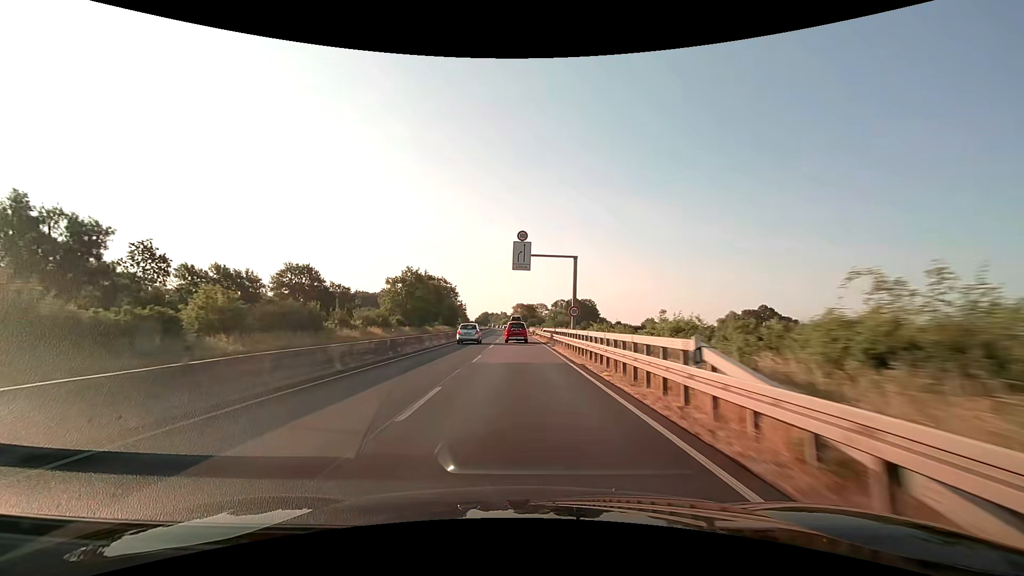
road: trunk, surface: asphalt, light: Day
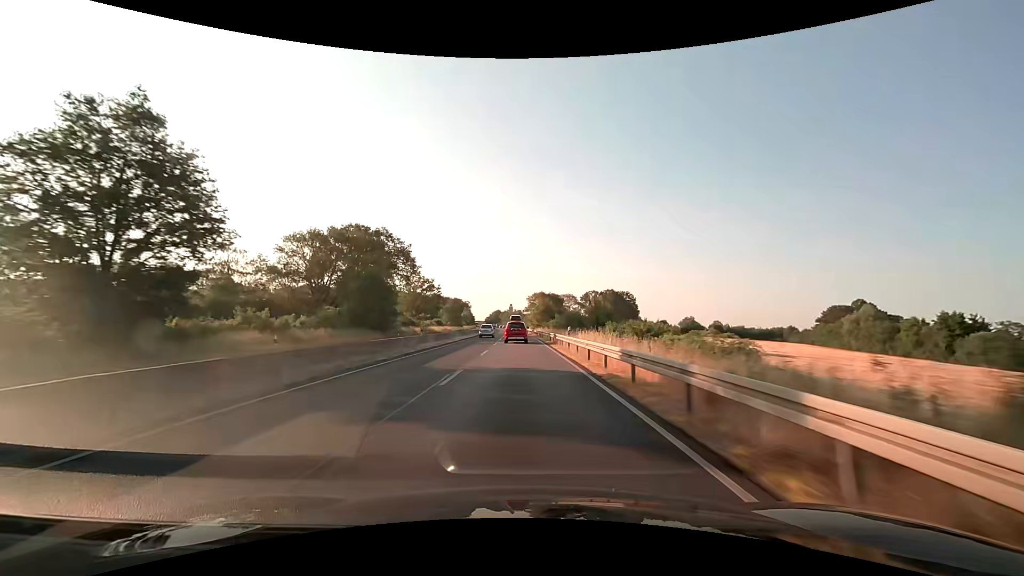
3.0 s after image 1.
(-1.5, +80.1) m; -2°
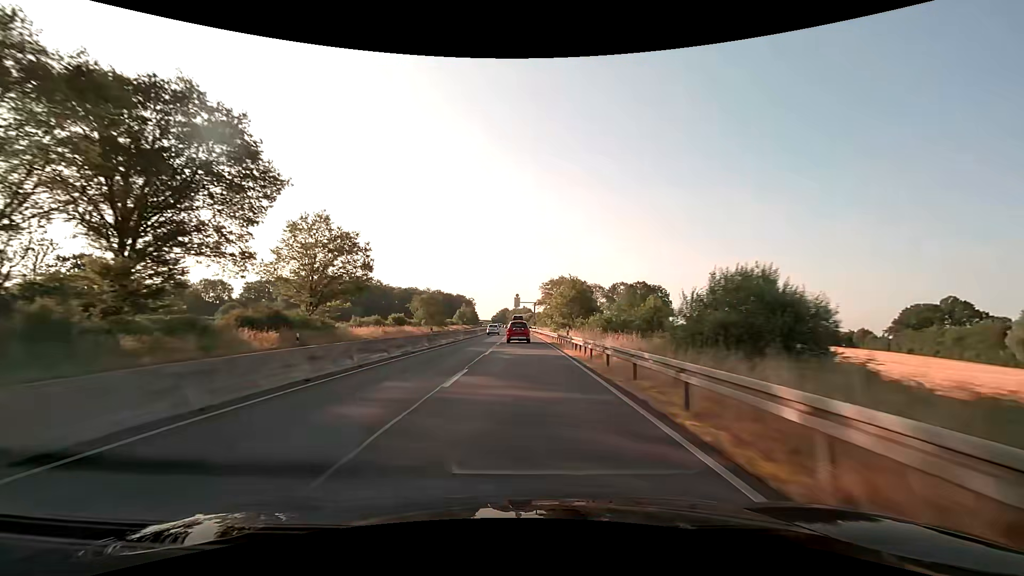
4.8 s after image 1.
(-0.5, +47.7) m; -1°
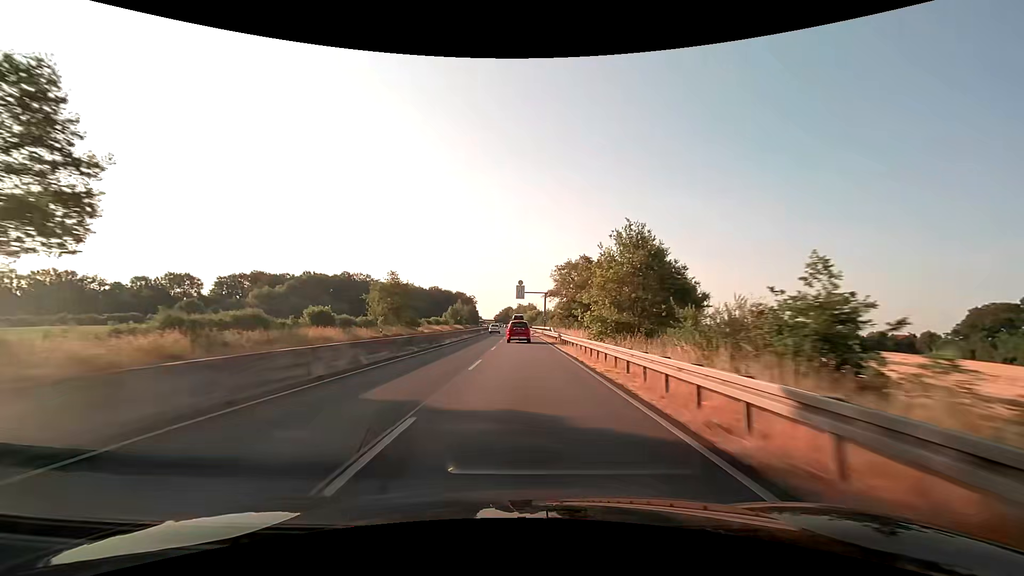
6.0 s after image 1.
(-0.1, +31.7) m; 0°
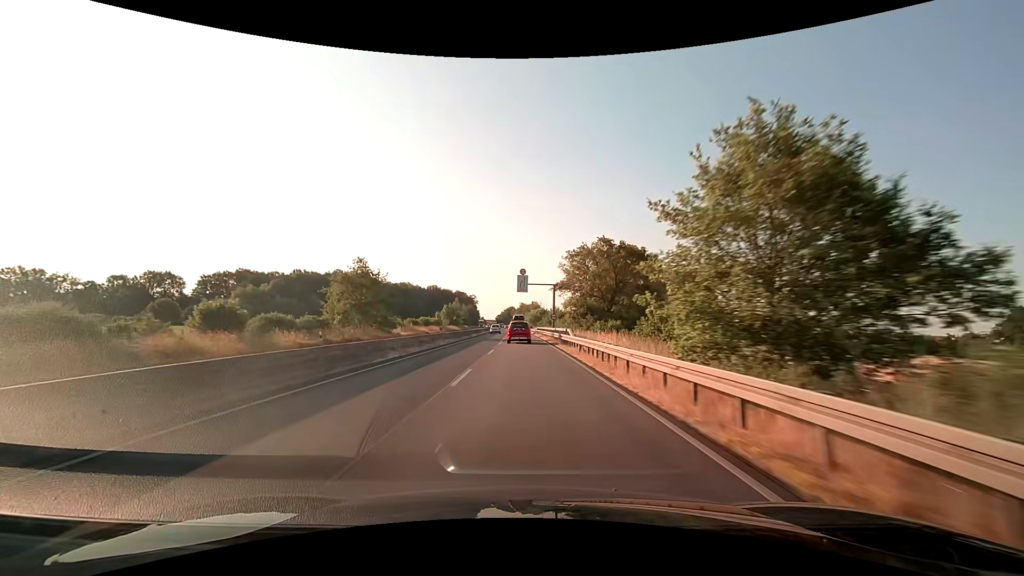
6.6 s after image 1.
(0.0, +15.8) m; 0°
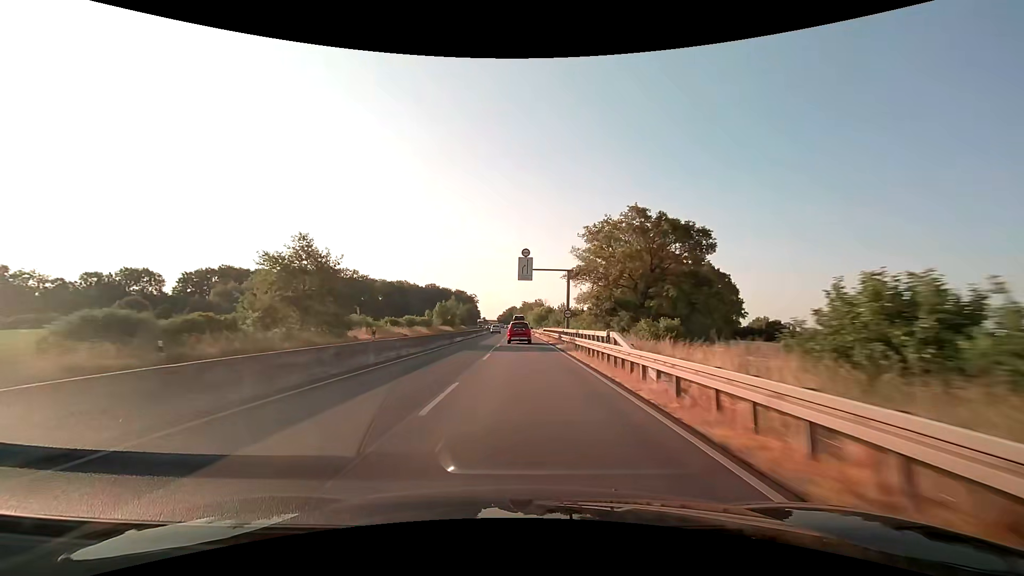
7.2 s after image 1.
(-0.1, +15.8) m; 0°
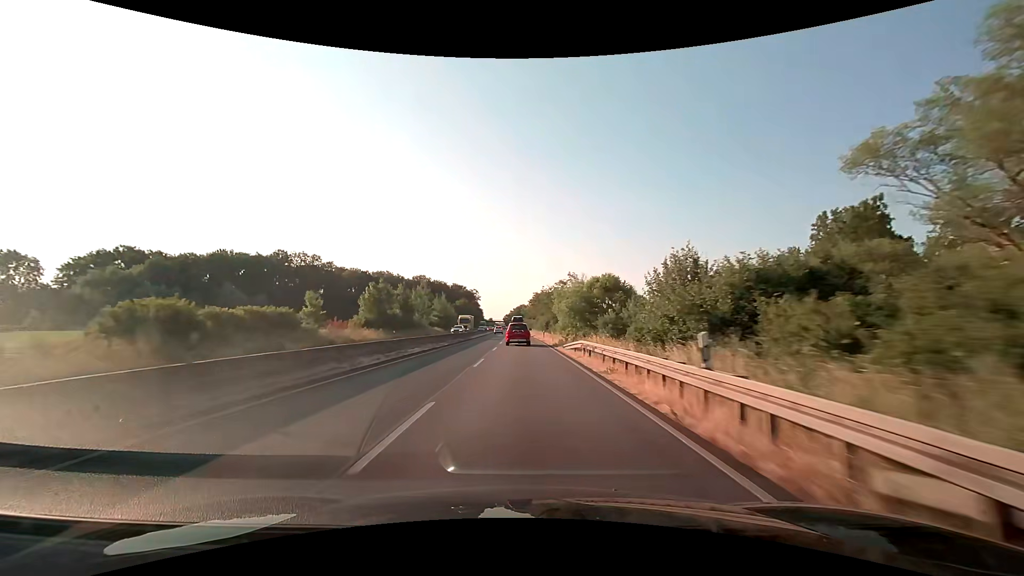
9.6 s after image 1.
(-0.4, +62.7) m; -1°
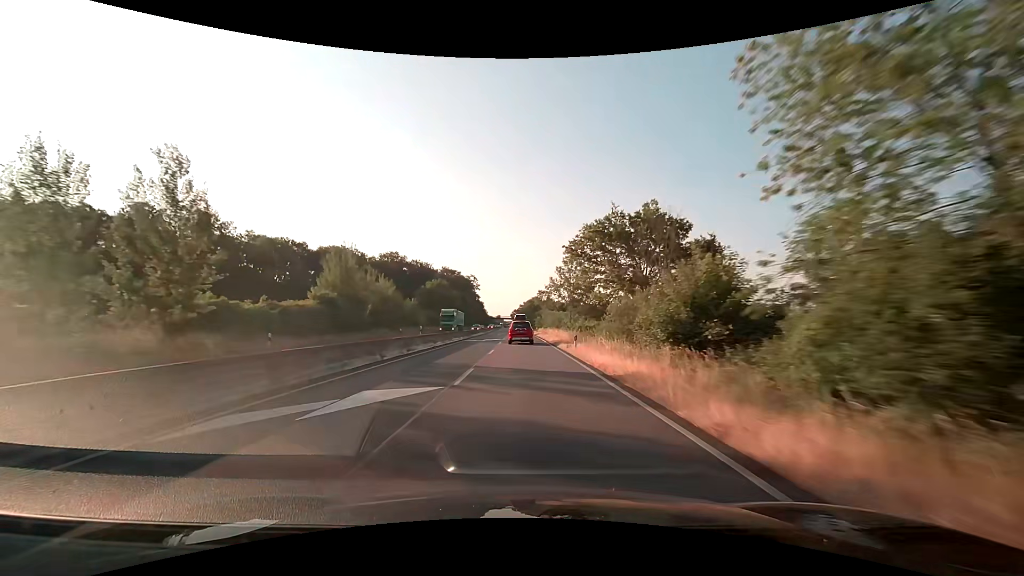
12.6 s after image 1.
(-1.2, +77.5) m; -1°
(0, +10) (0, +20) (0, +30) (0, +40) (0, +50) (0, +60) (-1, +70) (-1, +80) (-1, +90) (-1, +100) m
